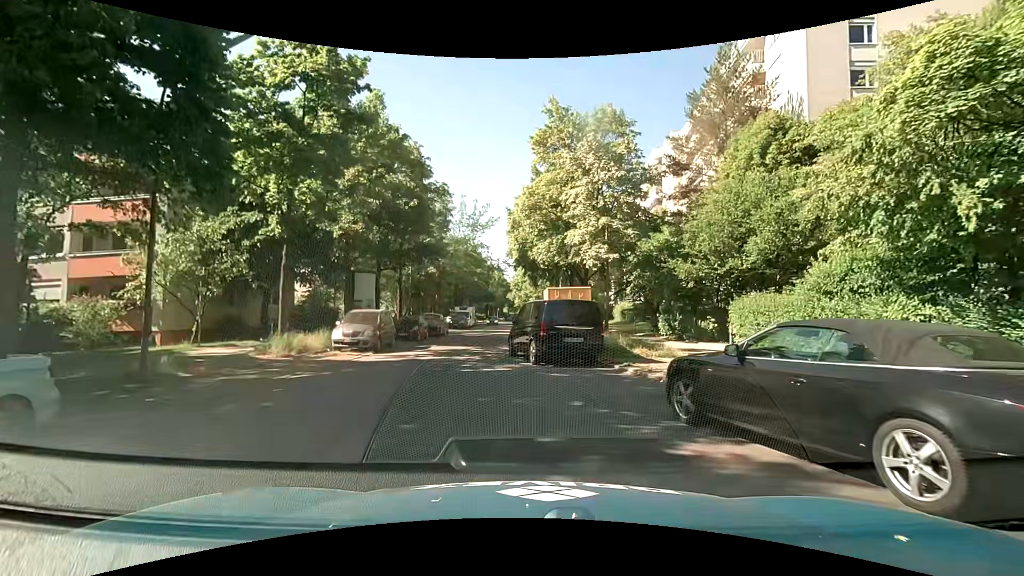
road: residential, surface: asphalt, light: Day
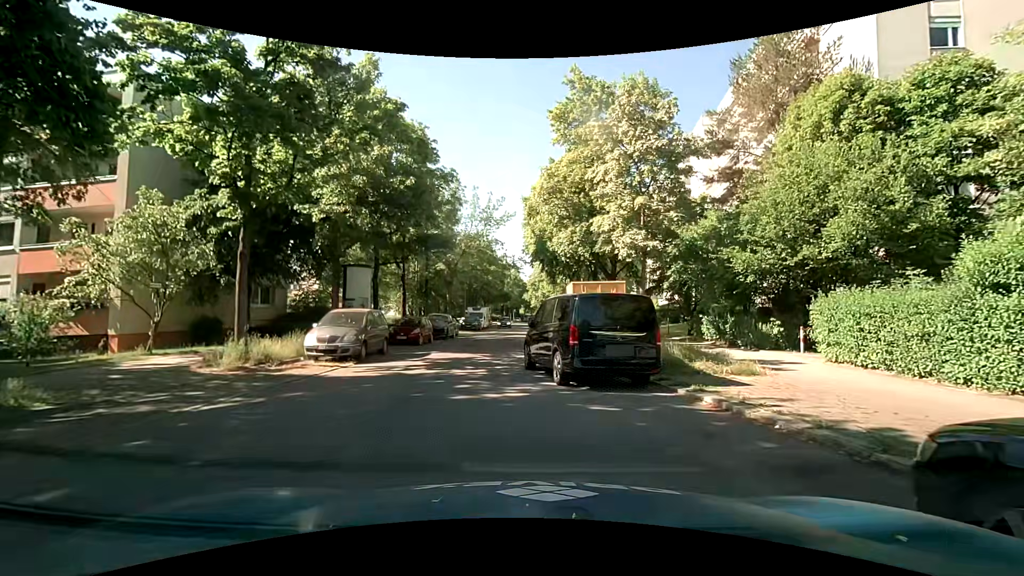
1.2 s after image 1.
(0.0, +4.0) m; -3°
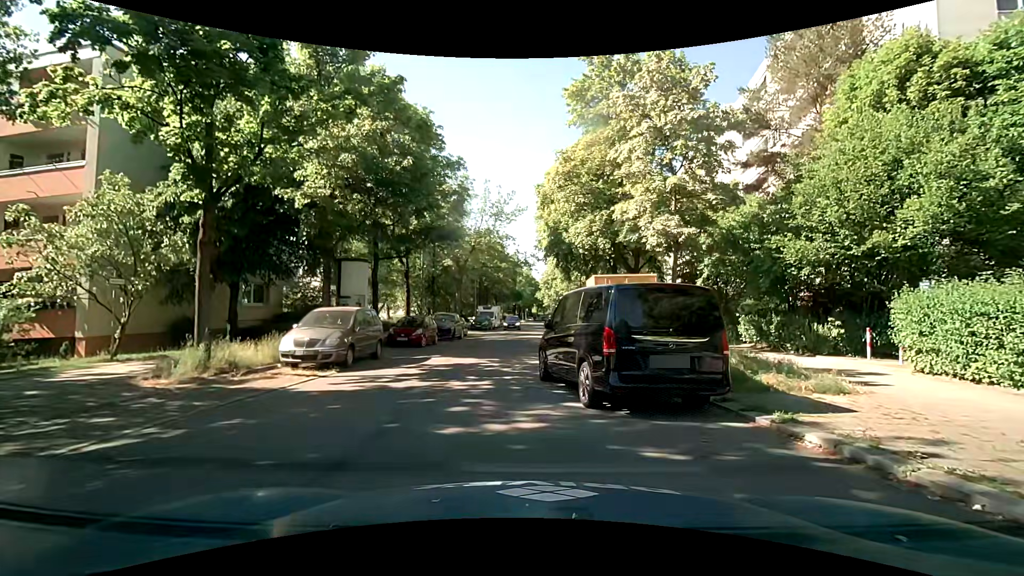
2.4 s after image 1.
(0.0, +2.4) m; +1°
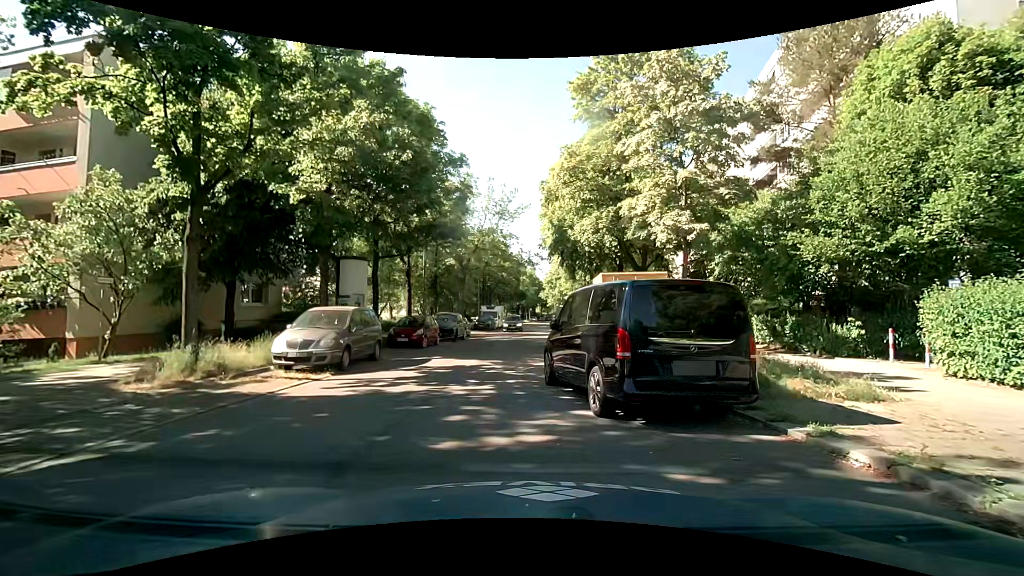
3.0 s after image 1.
(0.0, +0.6) m; 0°
(-1, +10) (-2, +20) (-1, +30) (-1, +40) (-1, +50) (-1, +60) (-1, +70) (0, +80) (0, +90) (0, +100) m
